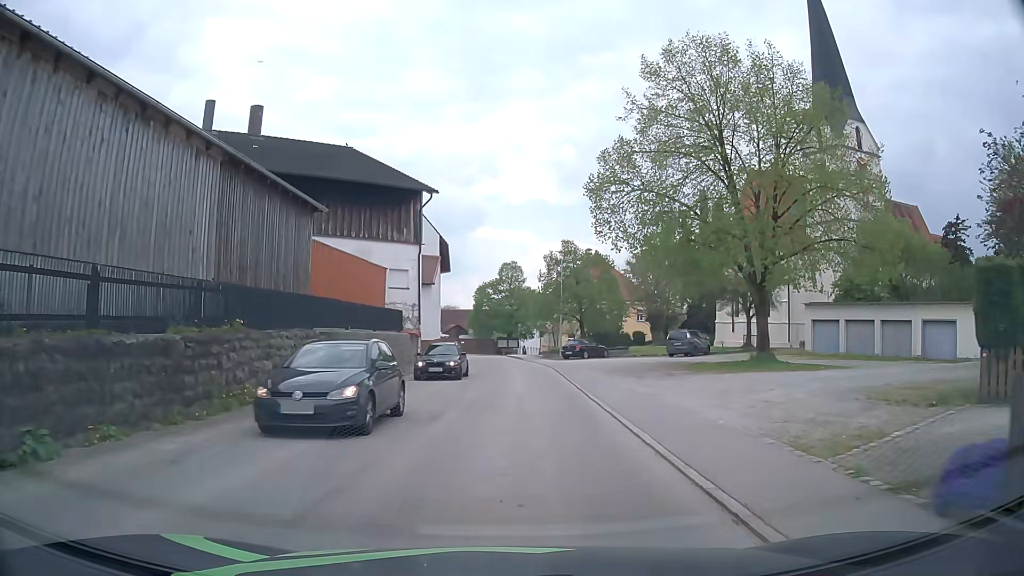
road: tertiary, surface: asphalt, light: Day
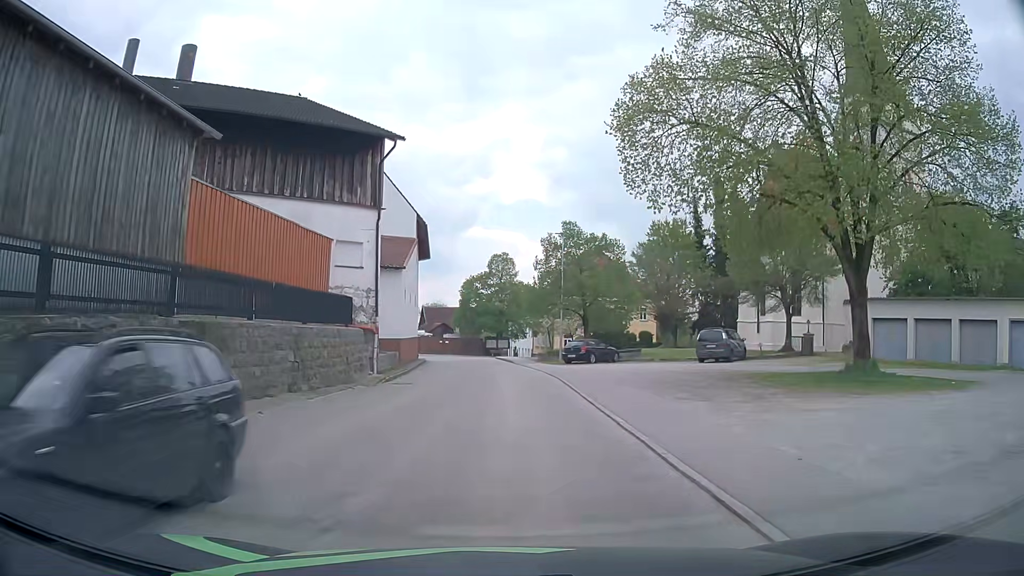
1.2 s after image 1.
(+0.1, +9.0) m; +1°
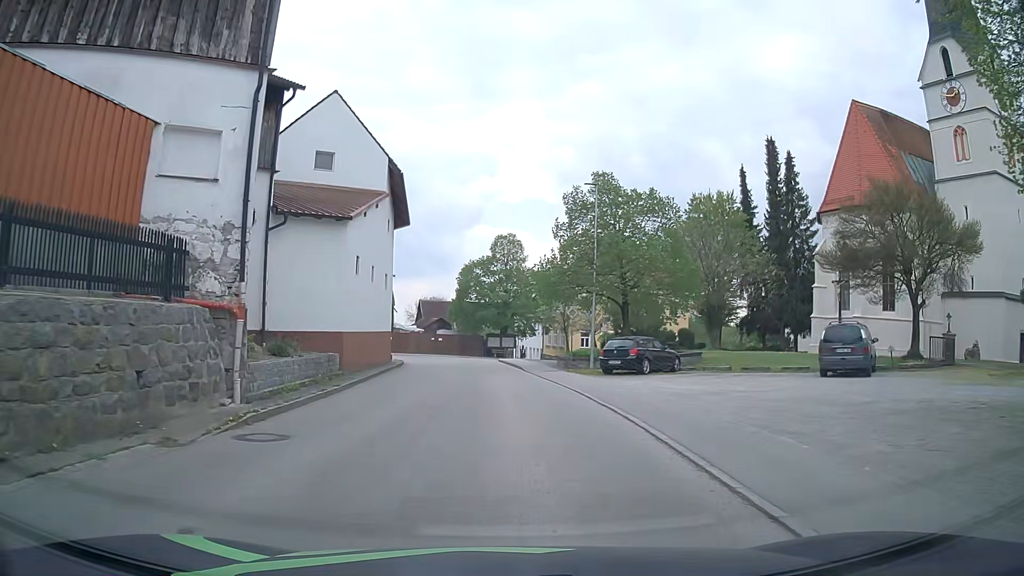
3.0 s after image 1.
(-0.1, +13.6) m; -1°
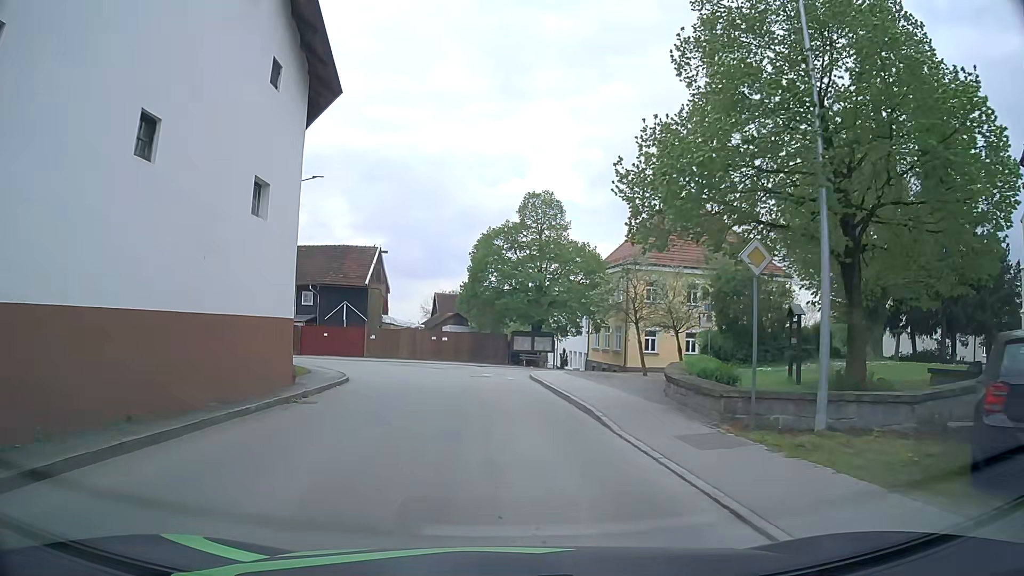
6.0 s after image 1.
(-0.1, +20.3) m; -2°
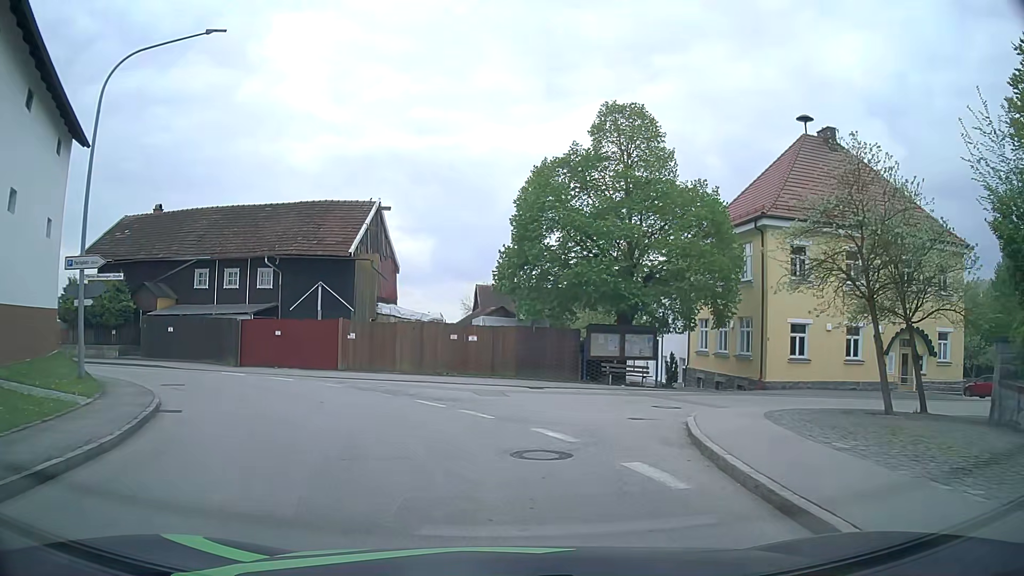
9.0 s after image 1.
(-0.9, +18.9) m; -6°
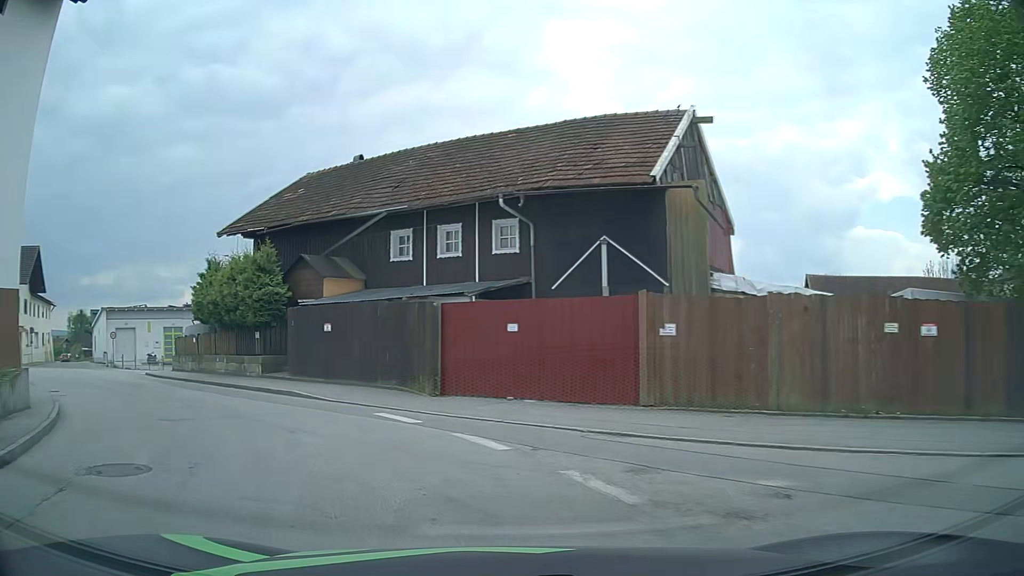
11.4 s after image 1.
(-2.4, +14.9) m; -24°
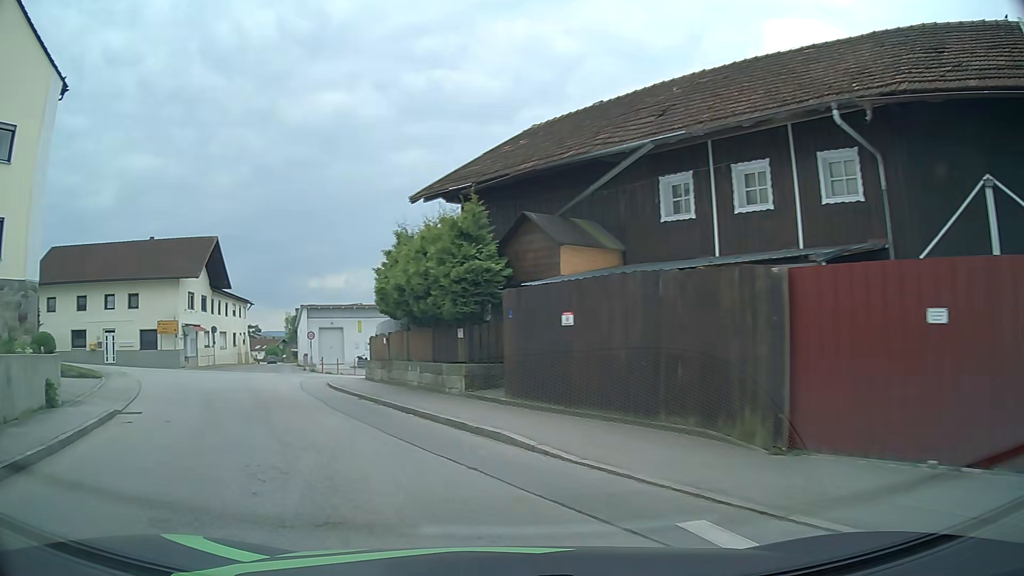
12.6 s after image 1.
(-1.4, +7.5) m; -21°
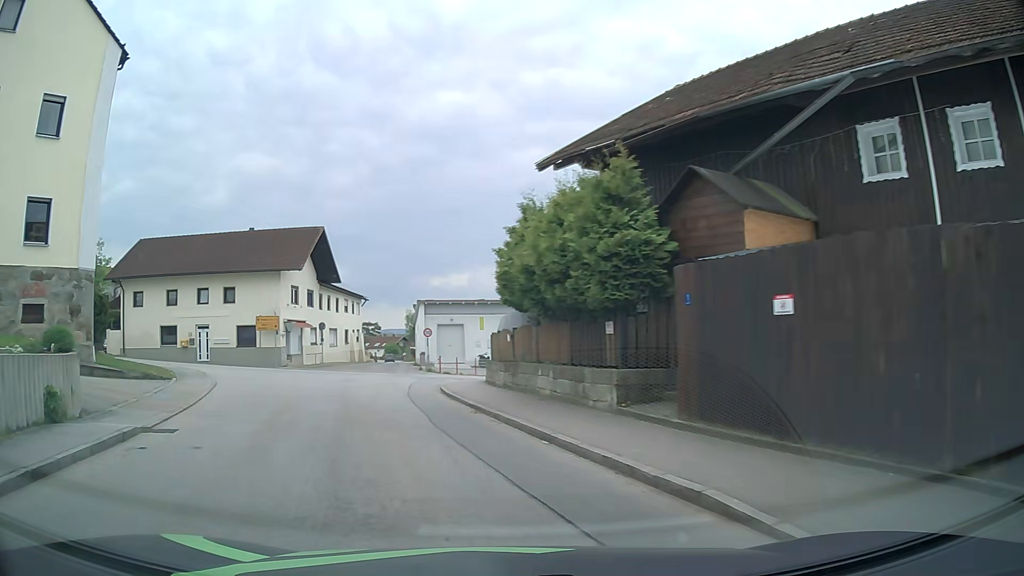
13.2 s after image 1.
(-0.4, +3.8) m; -11°
